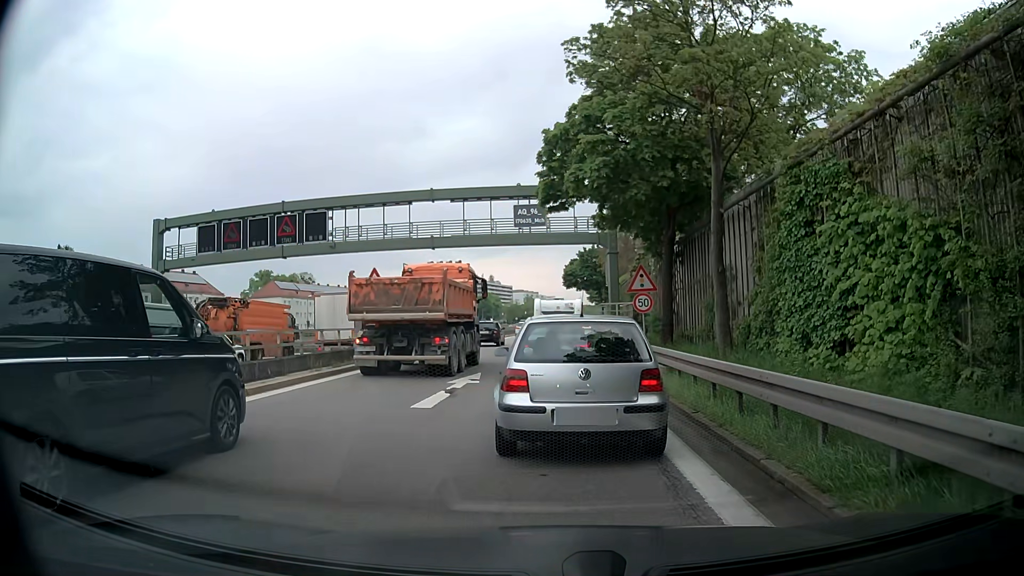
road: motorway_link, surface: asphalt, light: Day
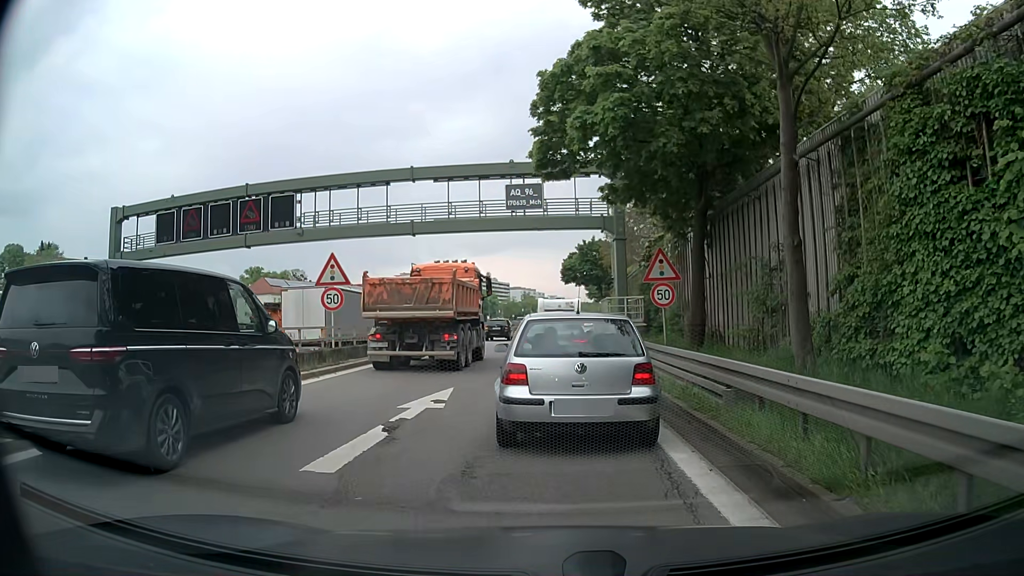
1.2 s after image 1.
(0.0, +5.0) m; -1°
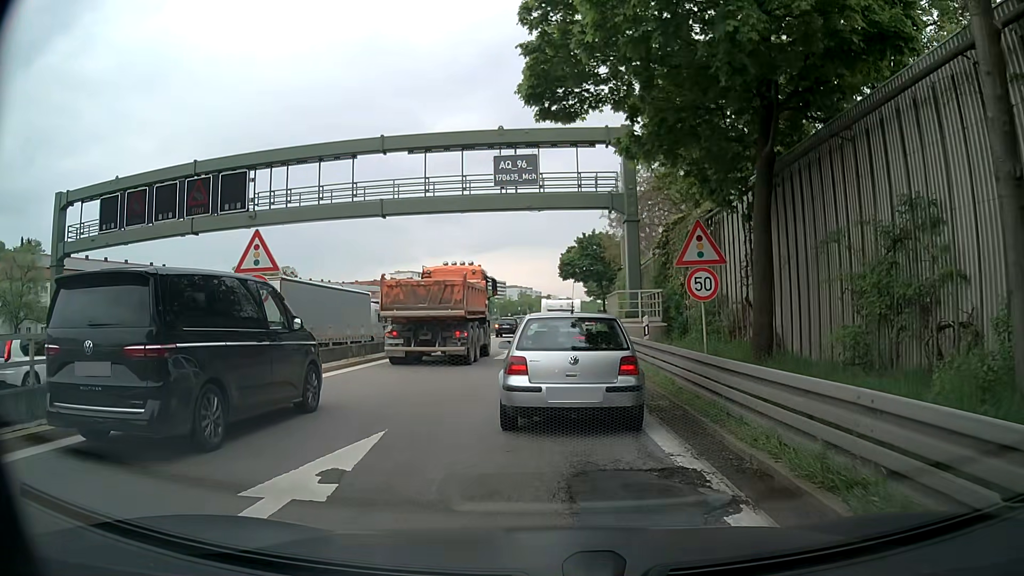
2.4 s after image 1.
(0.0, +5.6) m; -1°
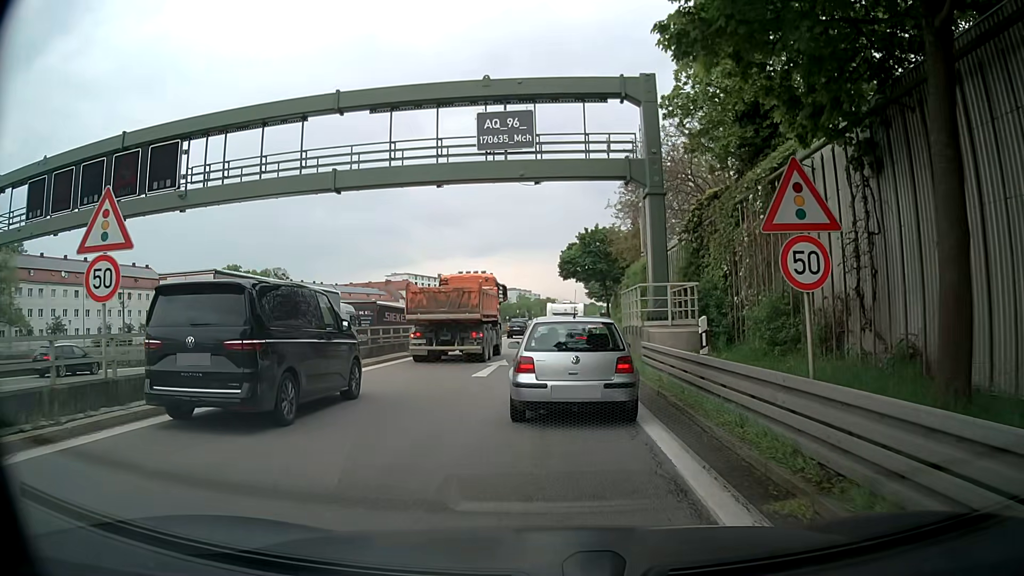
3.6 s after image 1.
(+0.1, +6.2) m; +1°
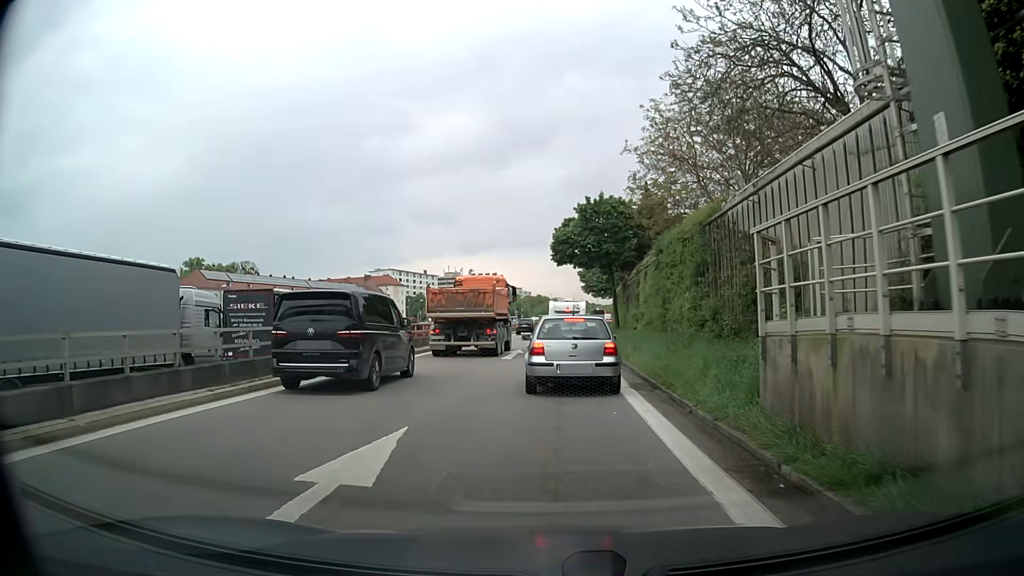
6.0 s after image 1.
(0.0, +16.1) m; 0°
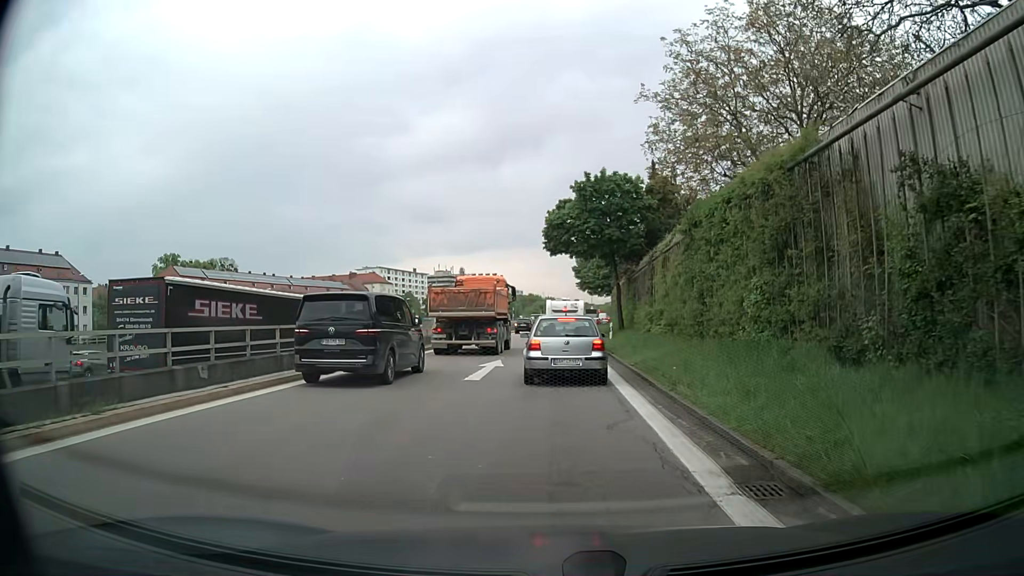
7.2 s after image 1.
(+0.1, +8.4) m; +1°
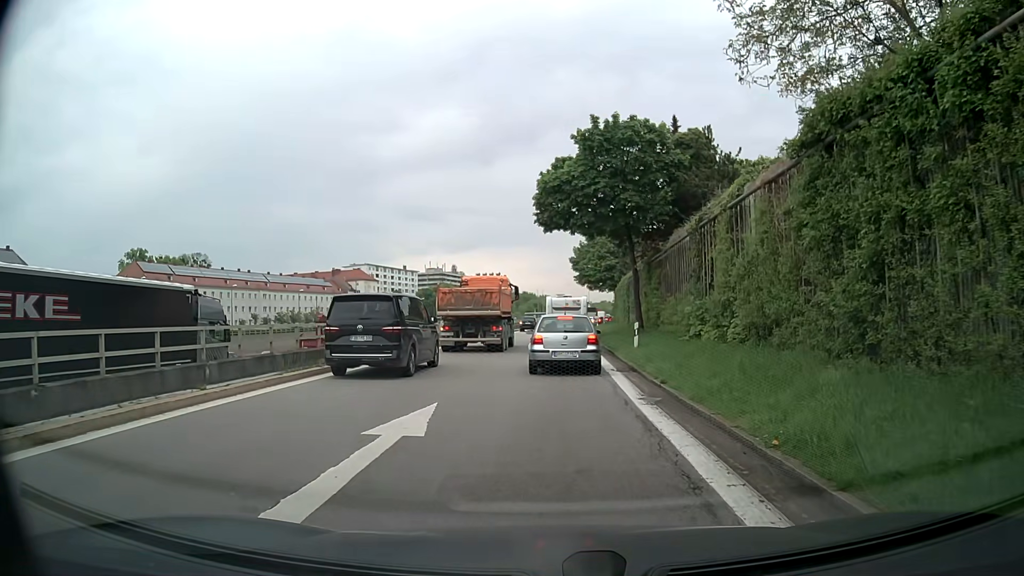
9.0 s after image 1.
(0.0, +11.8) m; 0°
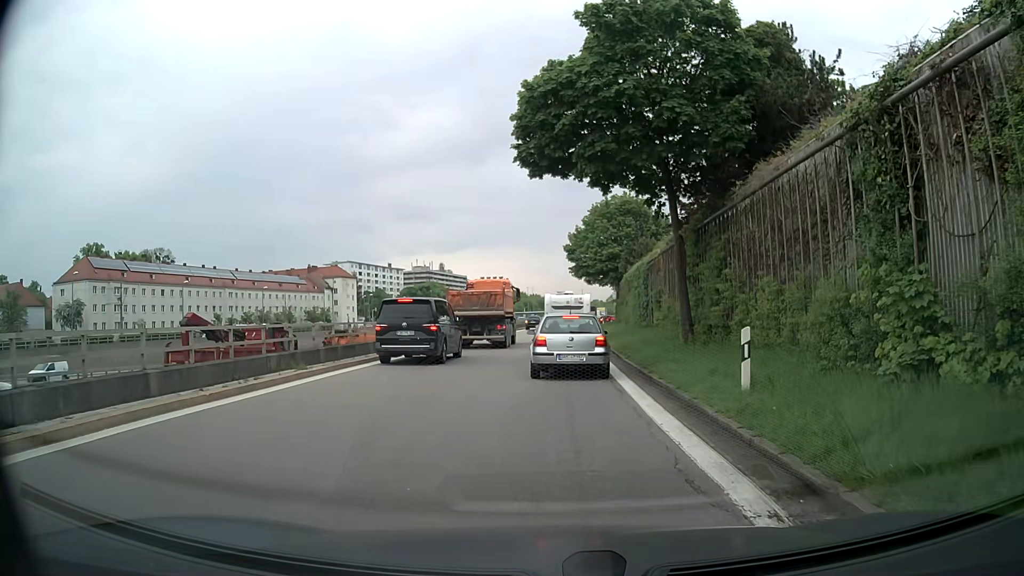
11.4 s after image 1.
(0.0, +13.3) m; 0°
(0, +10) (0, +20) (0, +30) (+1, +40) (+1, +50) (+2, +60) (+2, +70) (+3, +80) (+4, +90) (+4, +100) m
